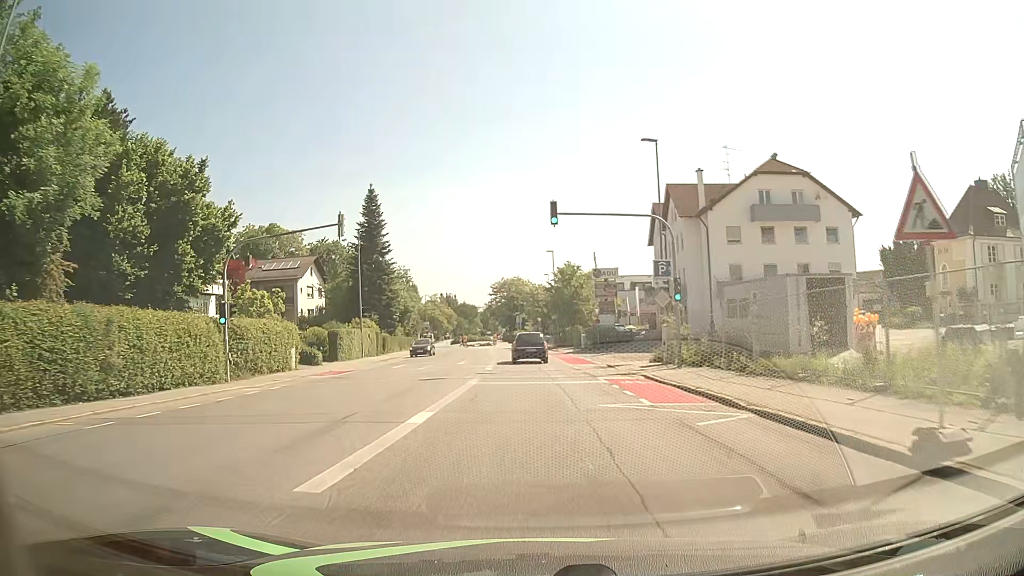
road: tertiary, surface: asphalt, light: Day
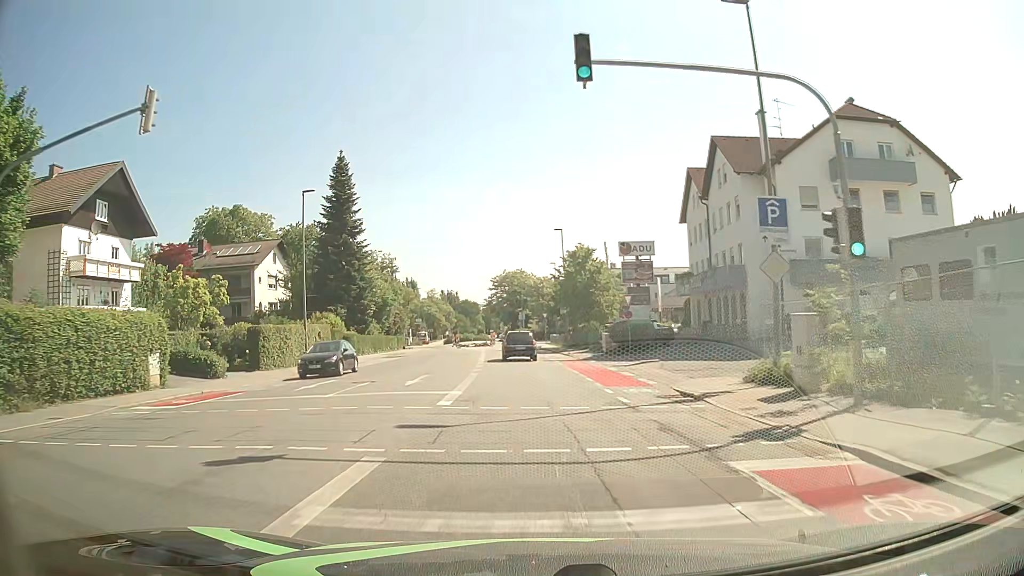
(0.0, +14.1) m; 0°
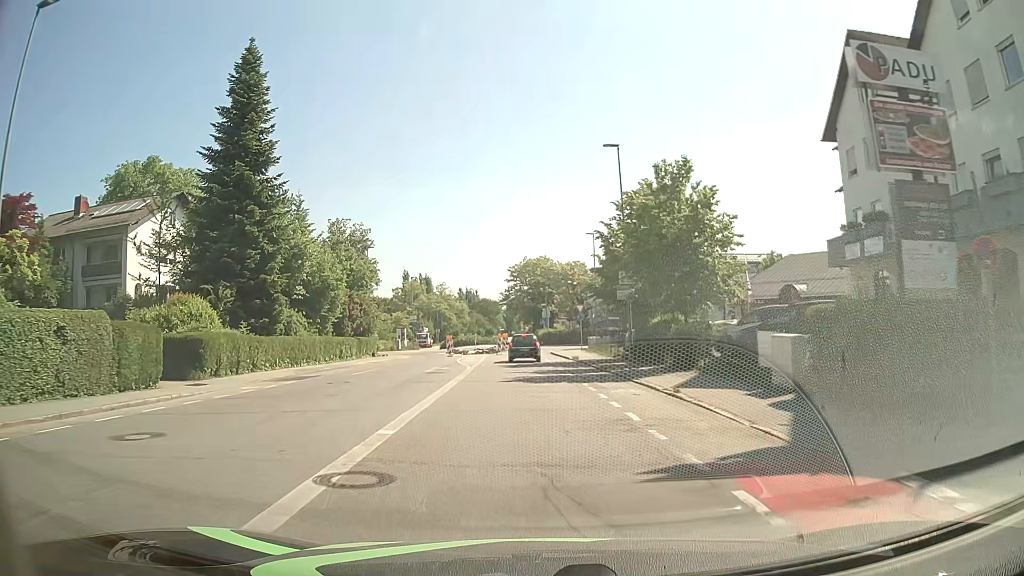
(-0.6, +26.6) m; -2°
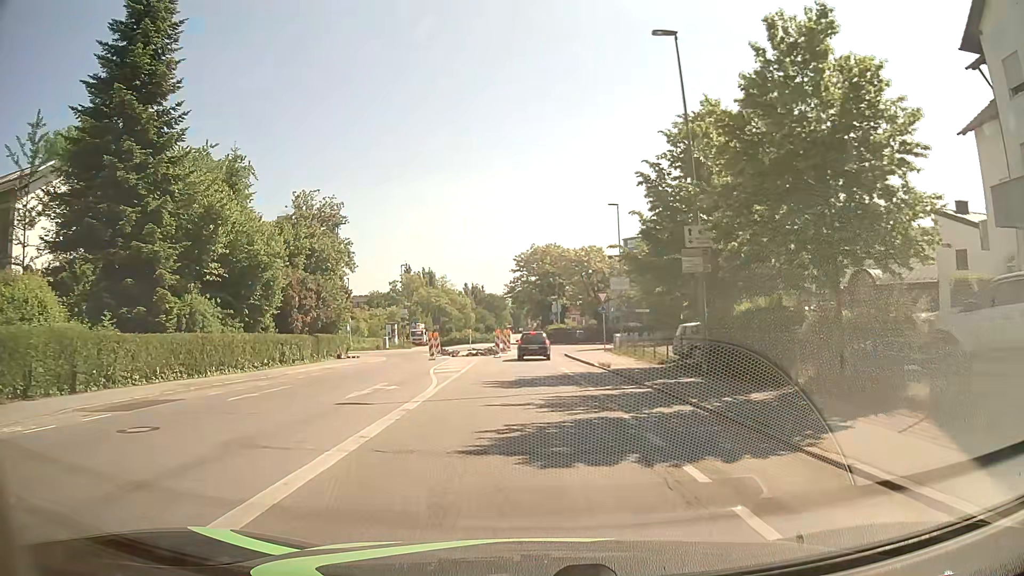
(-0.1, +12.4) m; -1°
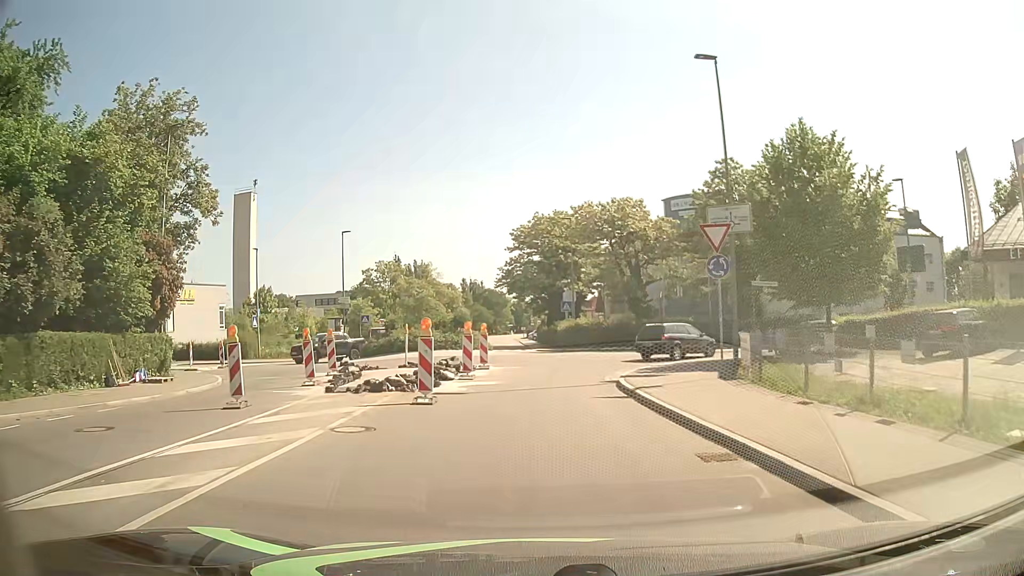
(0.0, +26.2) m; -1°
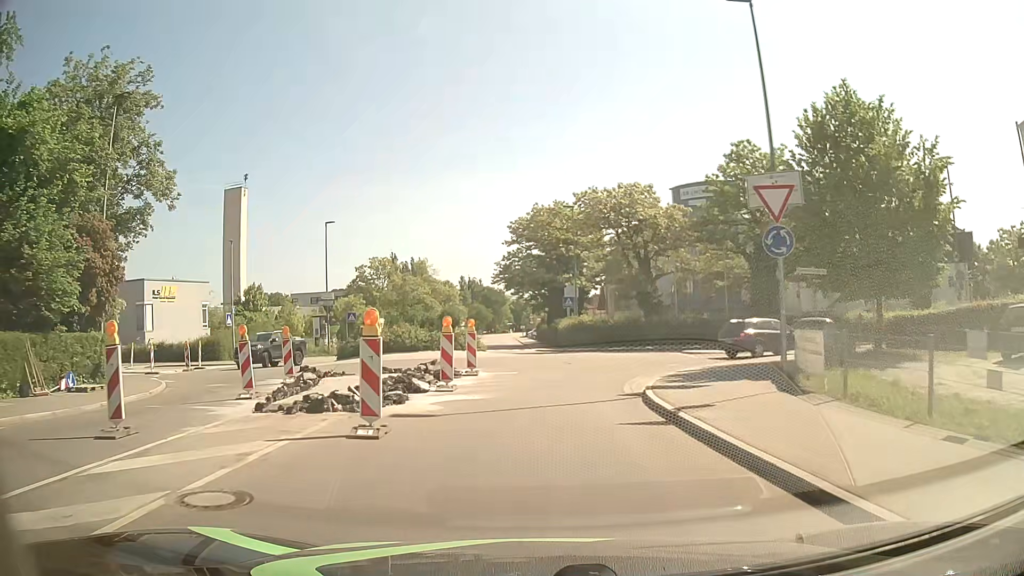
(0.0, +4.3) m; +1°
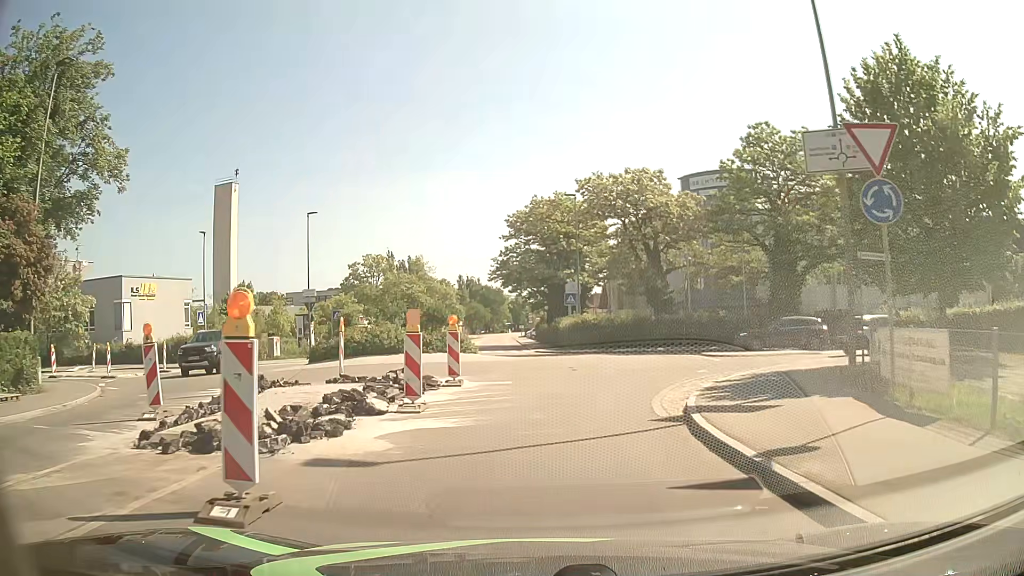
(0.0, +4.0) m; 0°
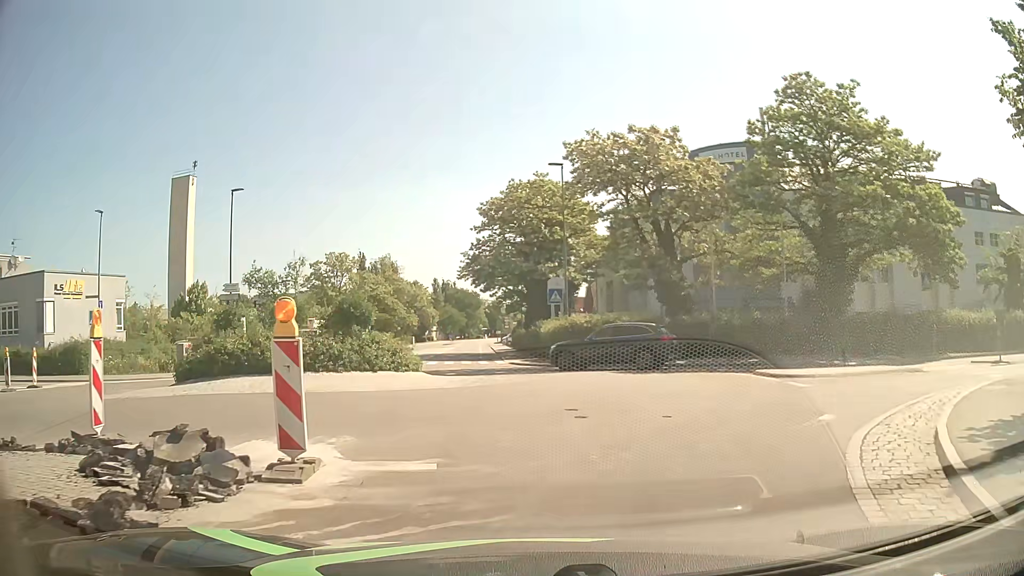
(+0.1, +9.4) m; +2°
(+1, +10) (+3, +20) (-1, +29) (-4, +38) (-6, +48) (-7, +58) (-8, +68) (-9, +78) (-9, +88) (-10, +98) m
